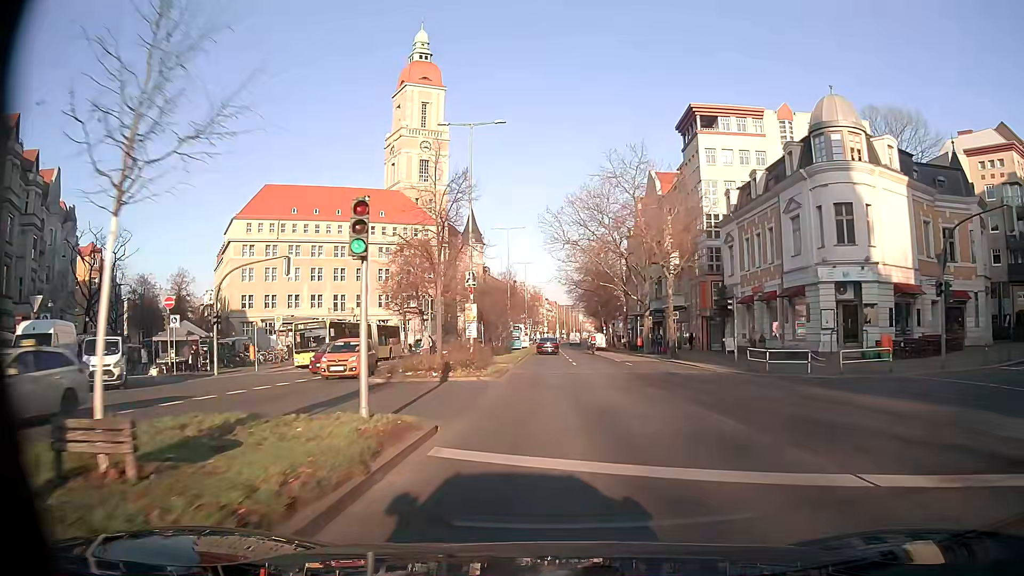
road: tertiary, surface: asphalt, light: Day
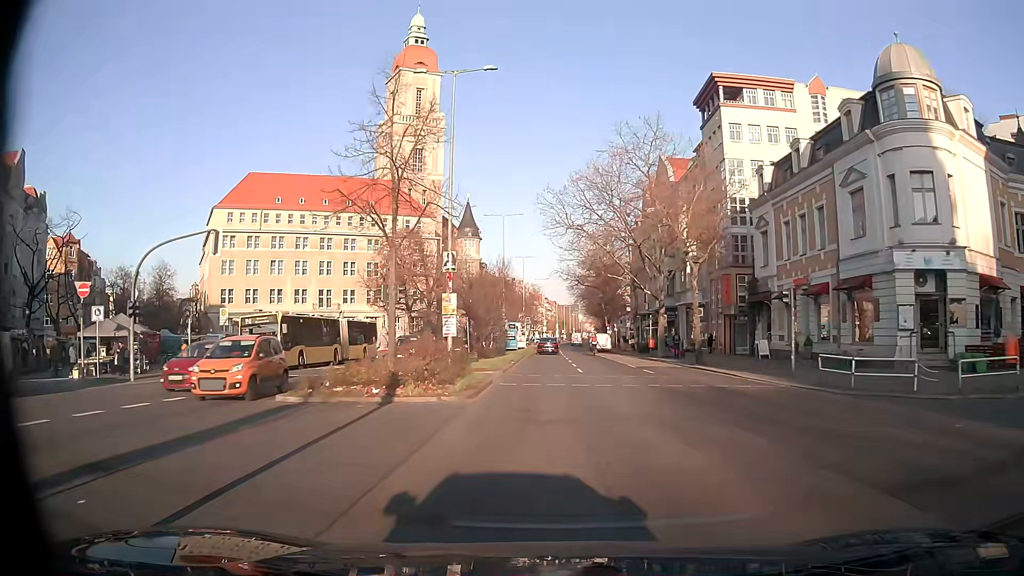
(0.0, +7.7) m; 0°
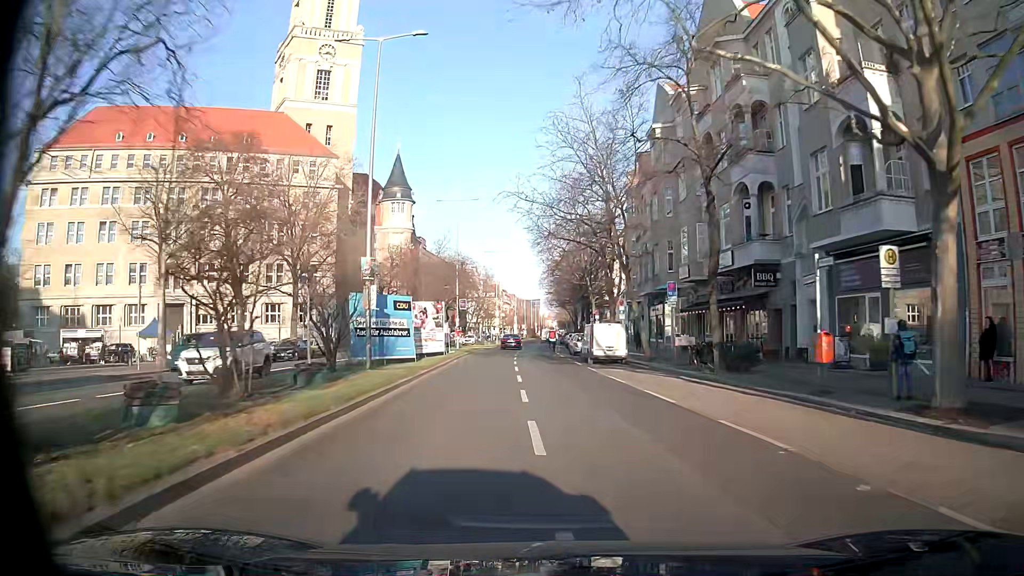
(+1.0, +38.8) m; +3°
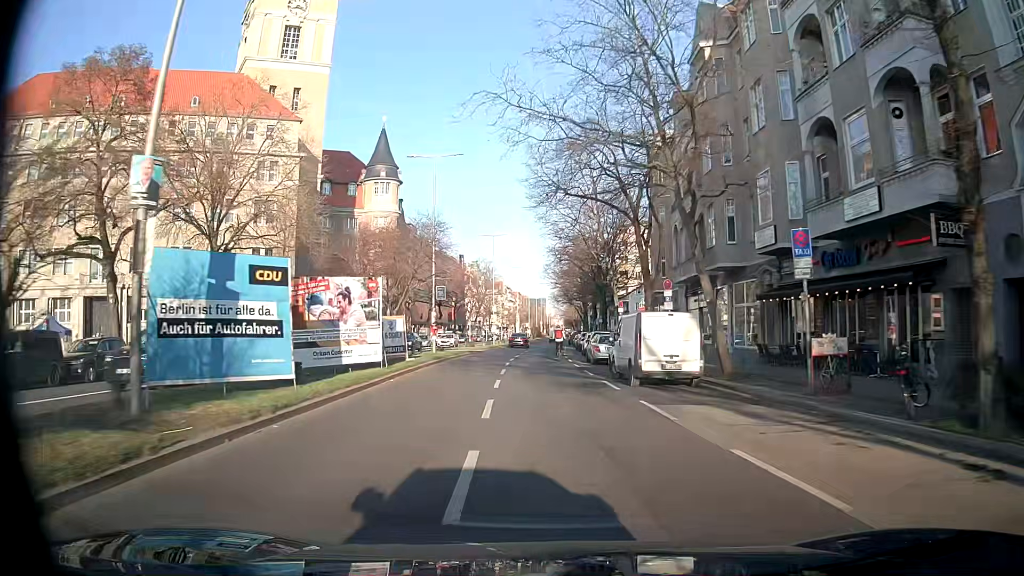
(-0.1, +14.8) m; -1°
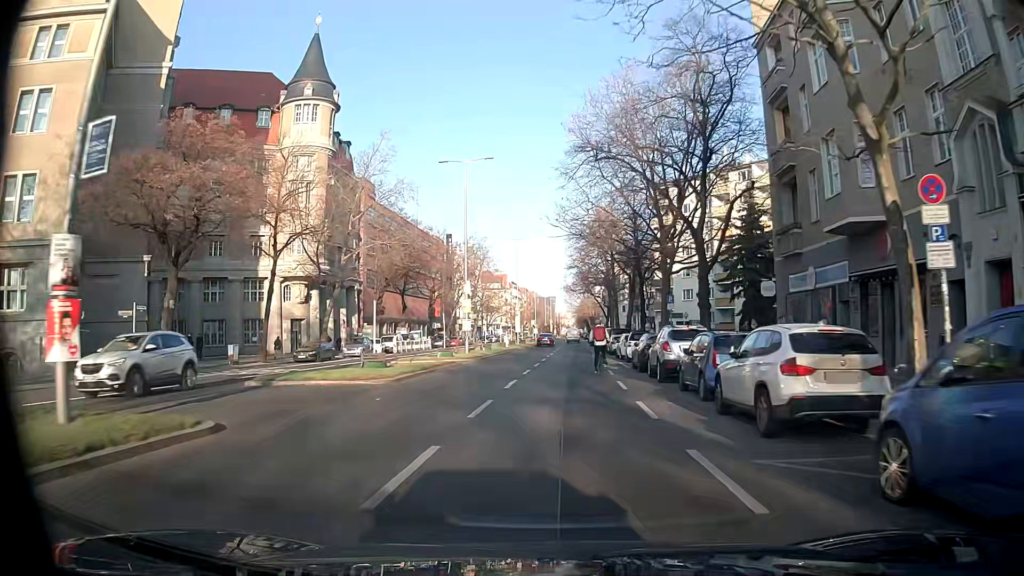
(-0.4, +35.7) m; -1°
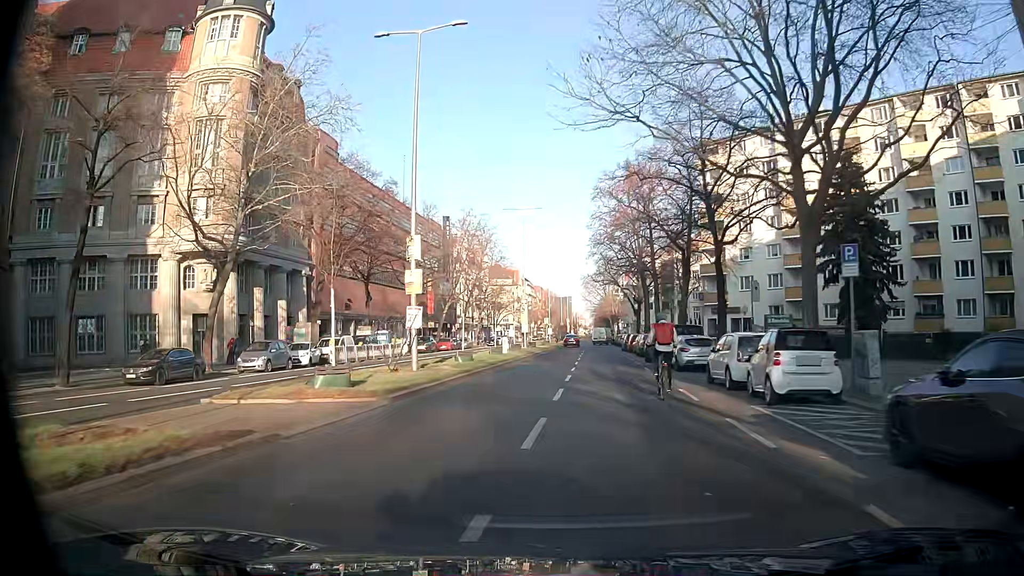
(+0.1, +21.0) m; -1°
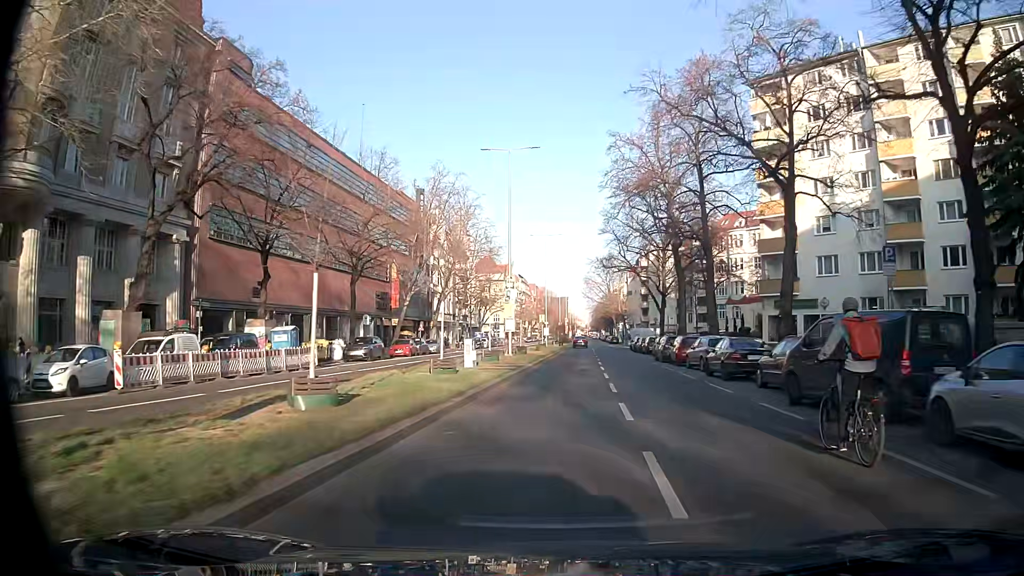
(-0.2, +21.1) m; +1°
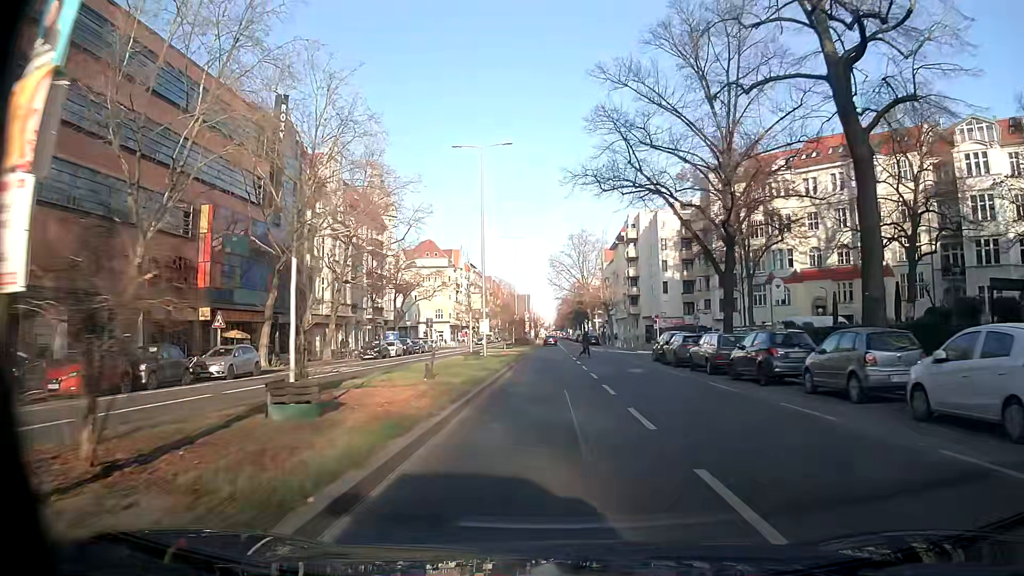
(+0.9, +37.5) m; +3°
